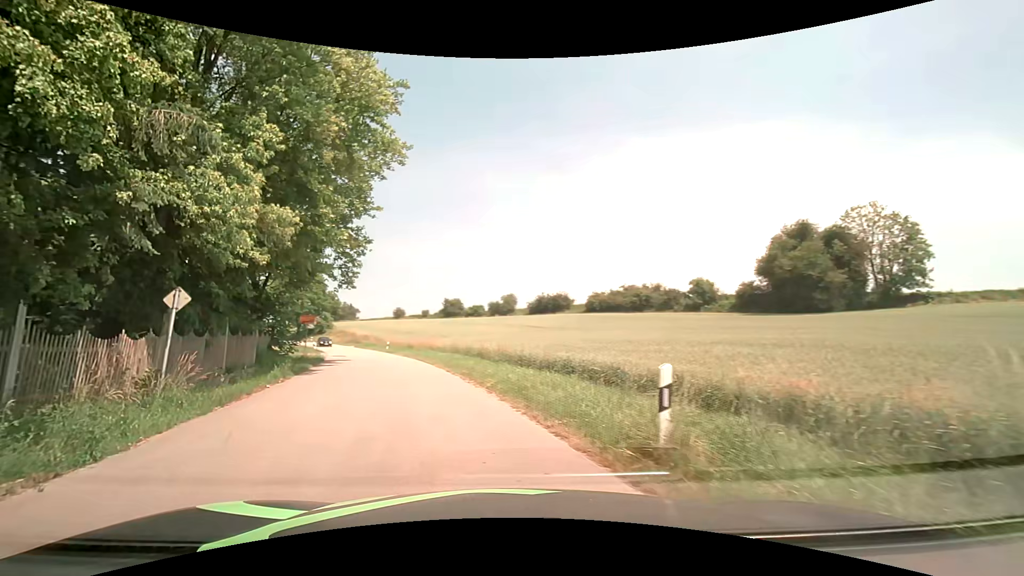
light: Day
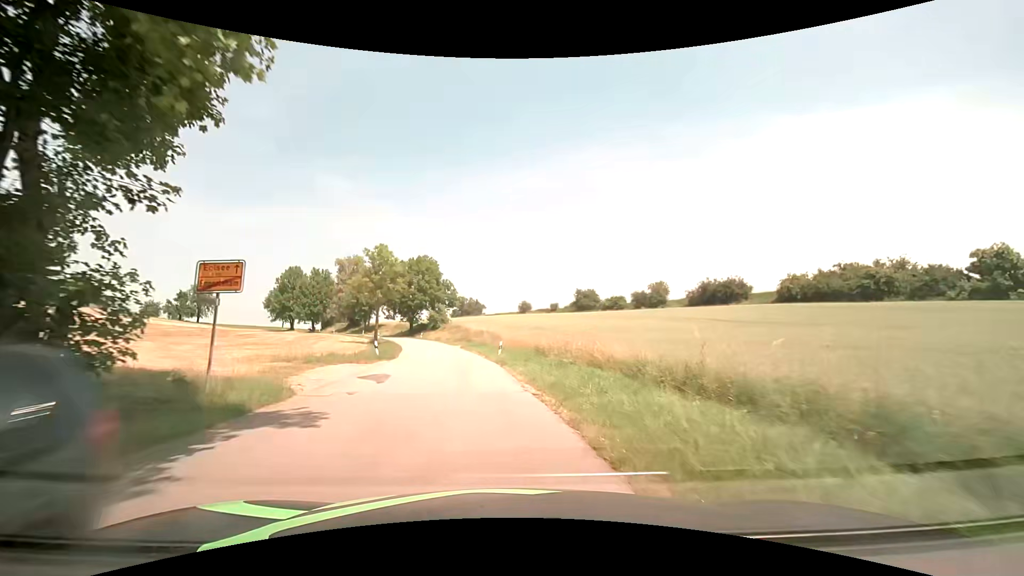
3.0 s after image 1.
(-4.4, +25.3) m; -14°
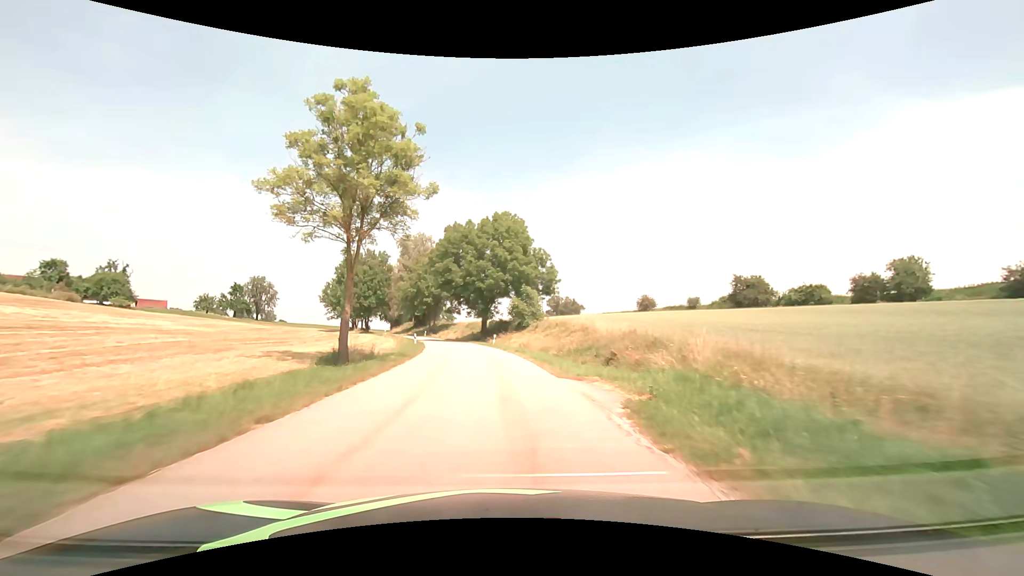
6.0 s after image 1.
(-4.7, +41.7) m; -10°
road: tertiary
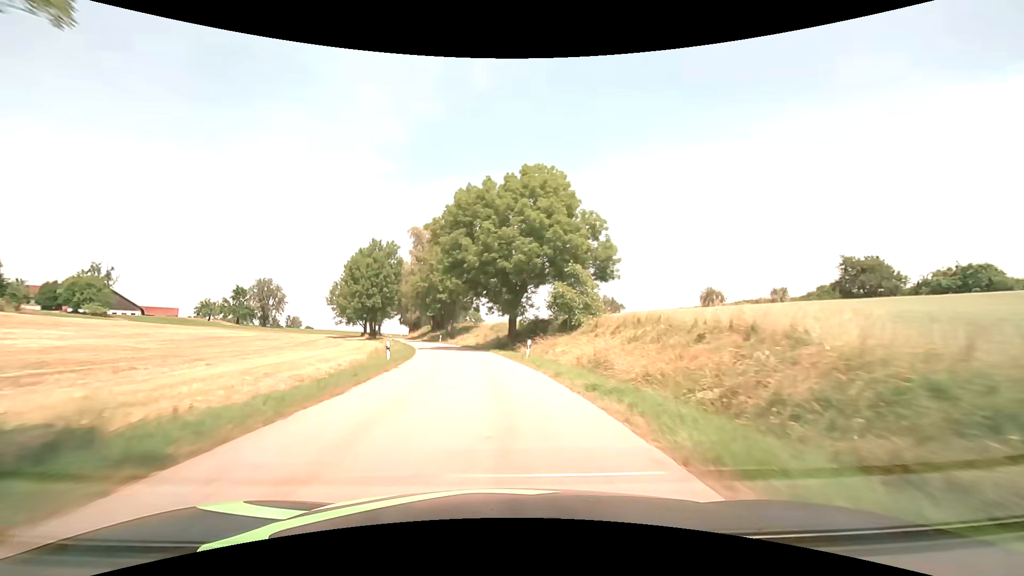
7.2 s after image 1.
(-0.5, +20.1) m; -4°
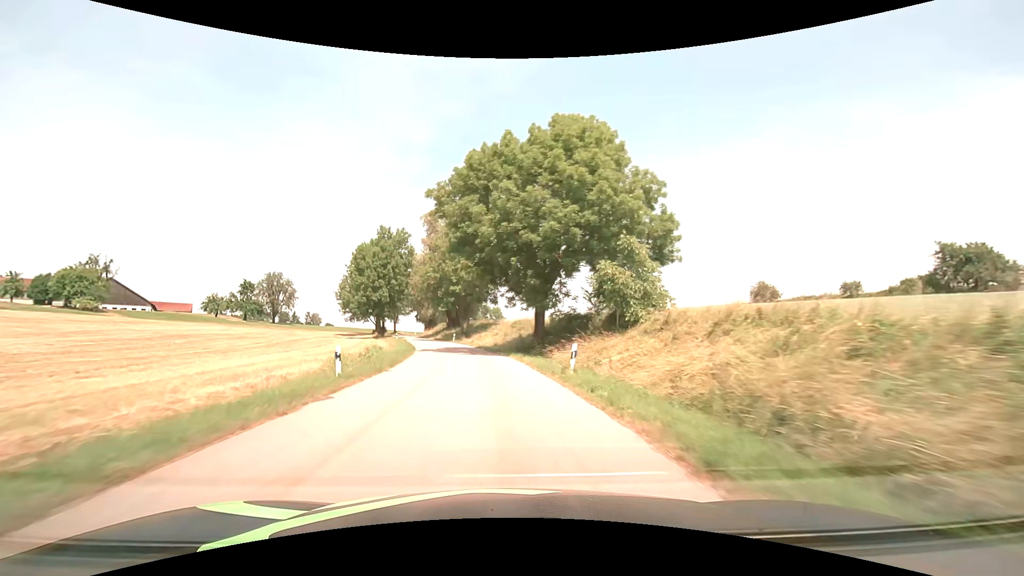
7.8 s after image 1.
(-0.2, +10.4) m; -3°
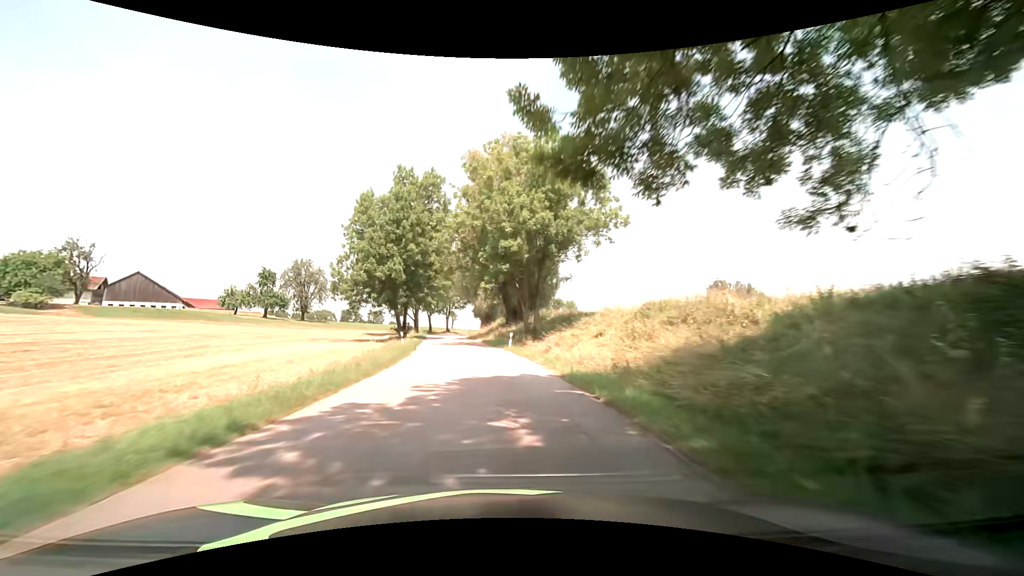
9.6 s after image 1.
(-2.3, +31.9) m; -8°
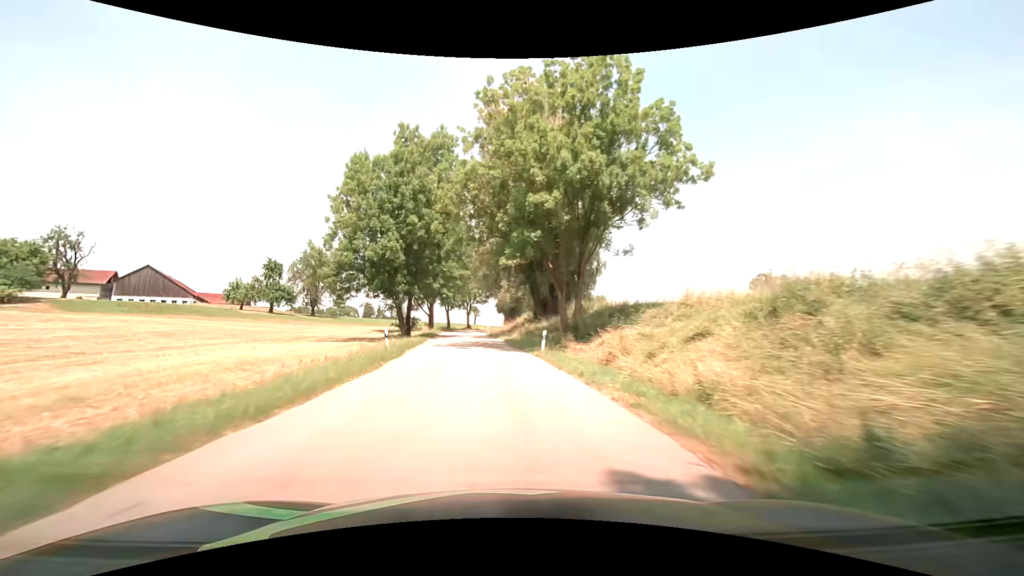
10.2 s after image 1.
(-0.3, +10.7) m; -2°
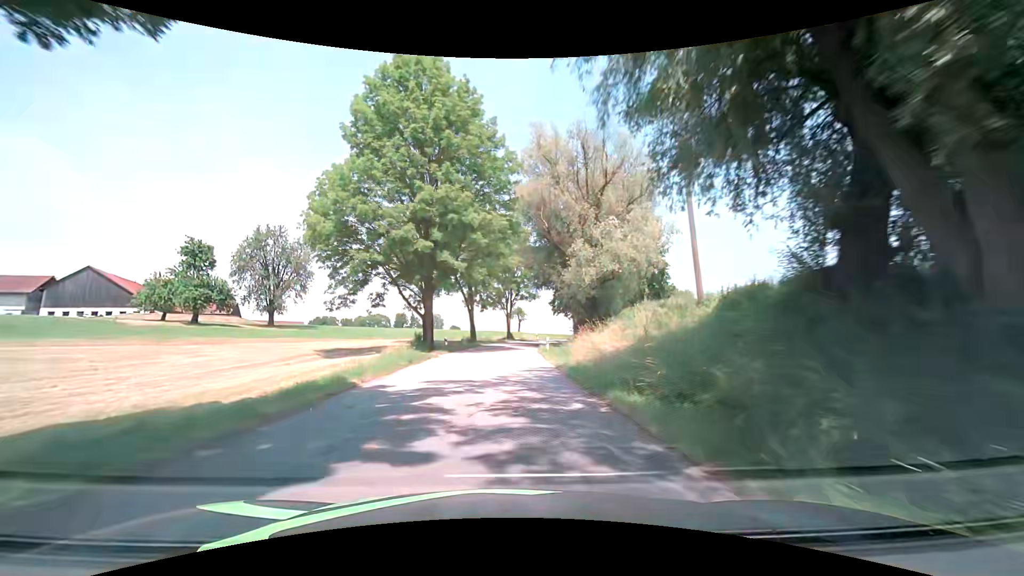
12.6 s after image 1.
(-2.9, +39.7) m; -6°
(0, +10) (0, +20) (0, +30) (0, +40) (+1, +50) (+3, +60) (+5, +70) (+7, +79) (+11, +89) (+15, +98) m
